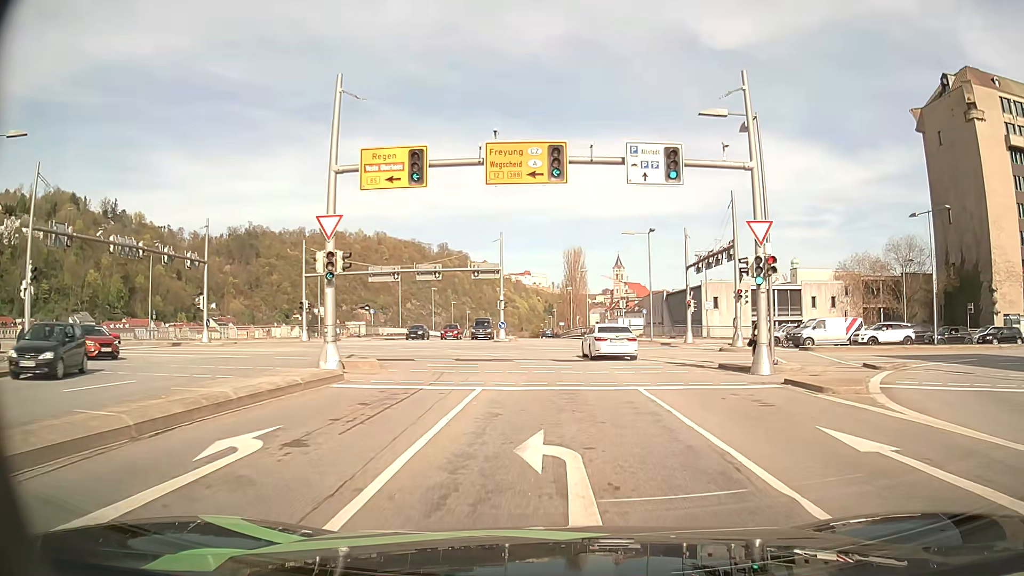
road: primary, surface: asphalt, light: Day
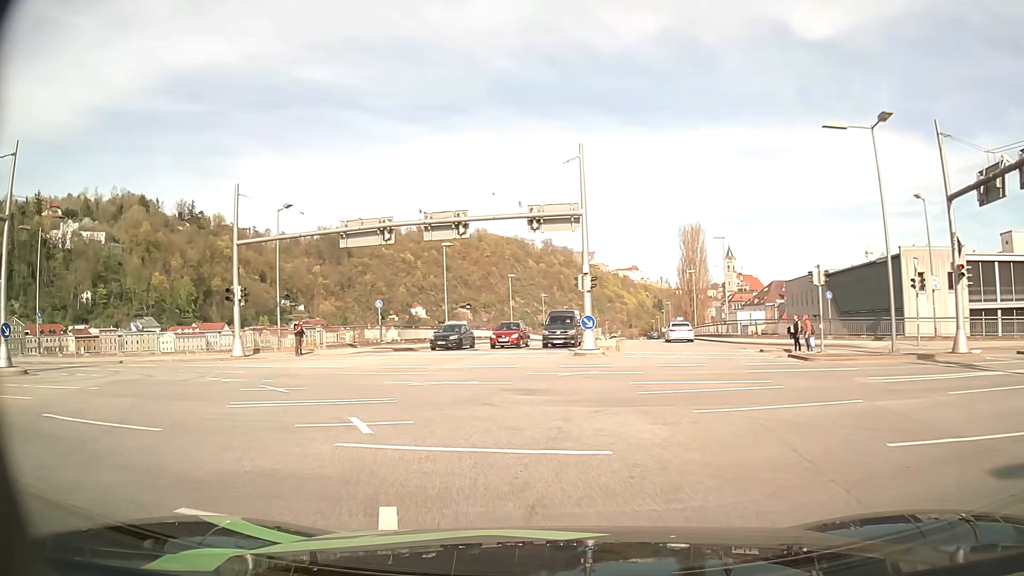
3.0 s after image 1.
(-0.7, +26.2) m; -9°
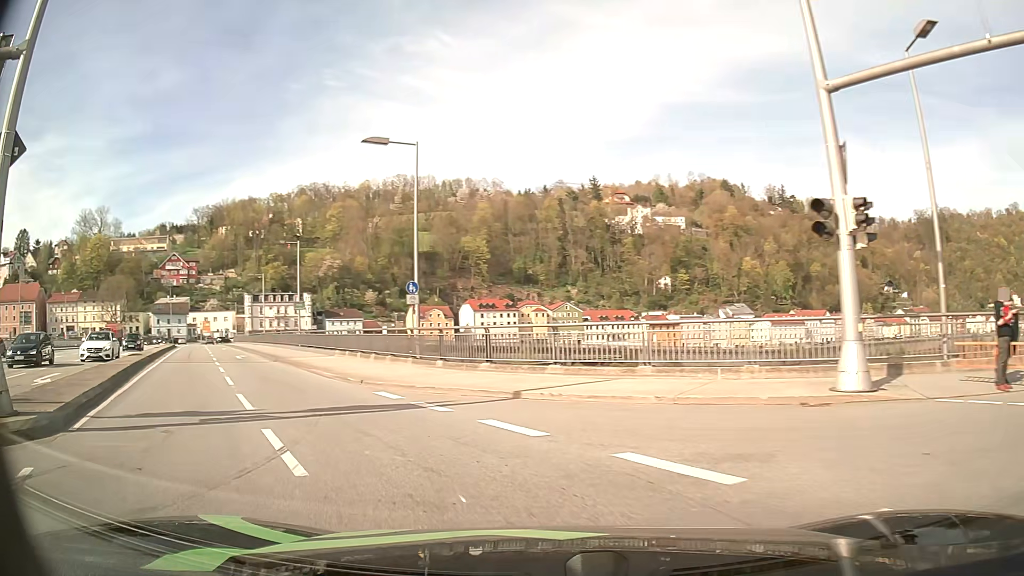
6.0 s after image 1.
(-8.2, +19.5) m; -52°
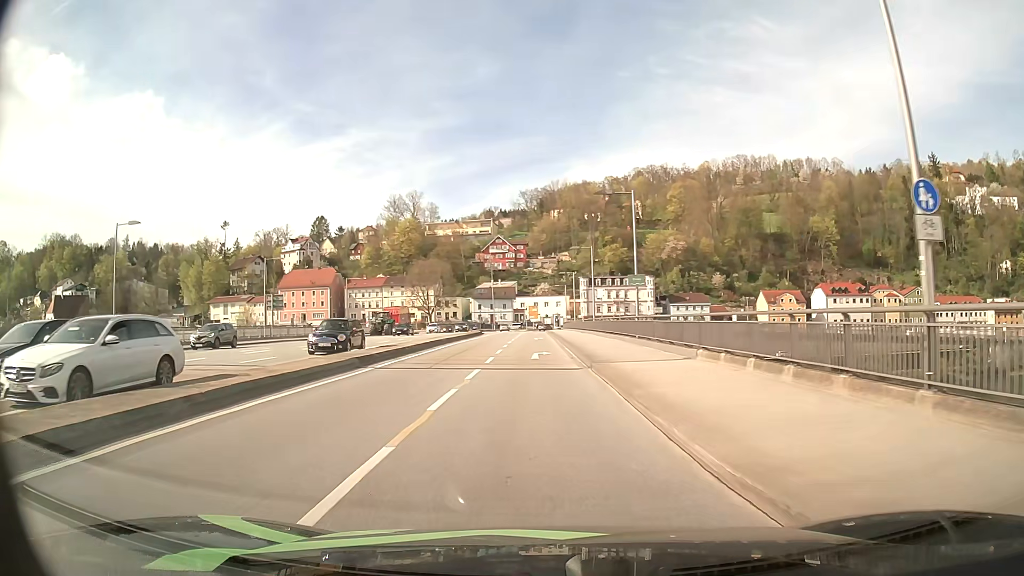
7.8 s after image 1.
(-4.0, +13.9) m; -28°
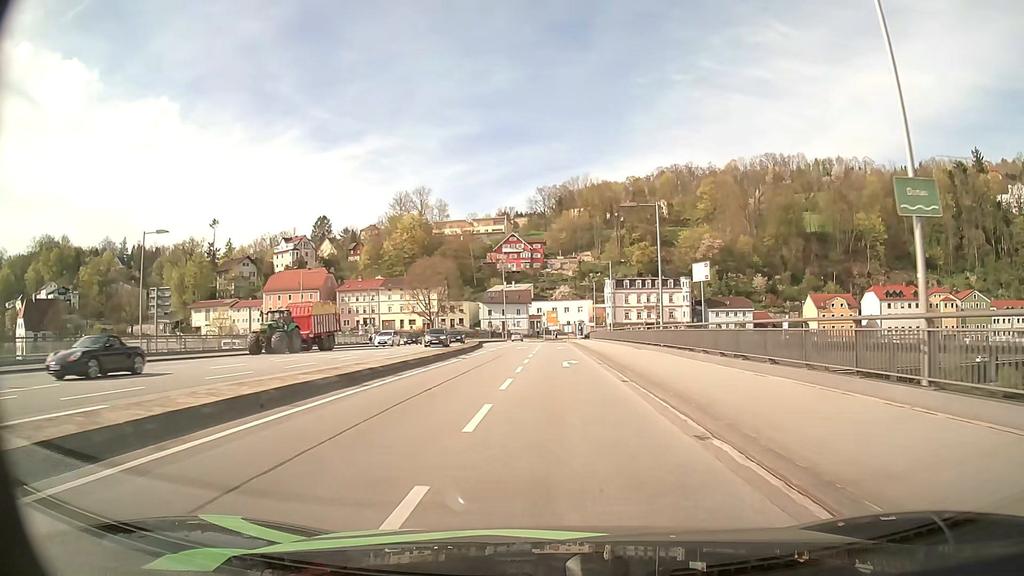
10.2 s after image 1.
(-0.8, +25.1) m; -1°
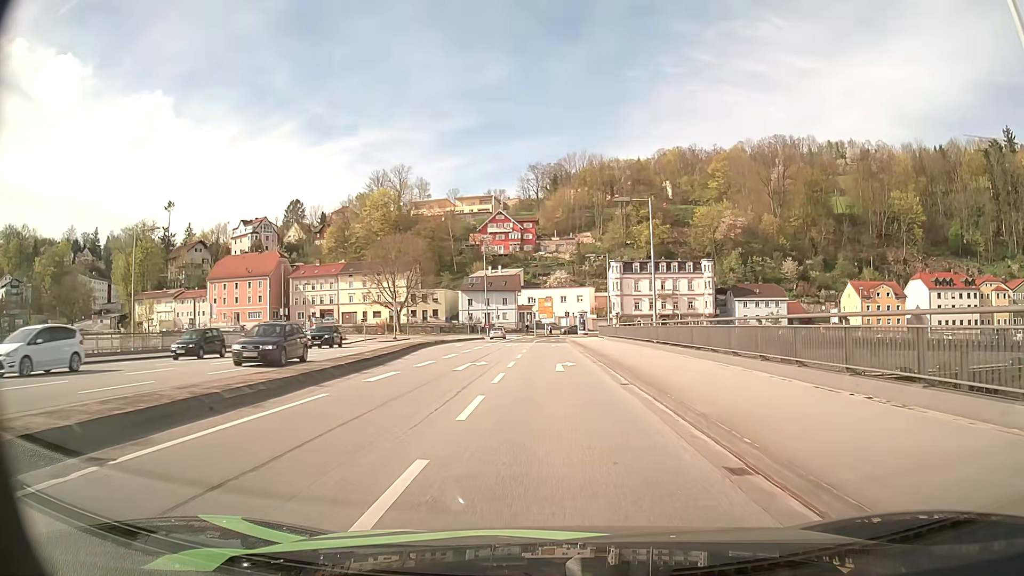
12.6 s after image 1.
(+0.3, +29.4) m; 0°
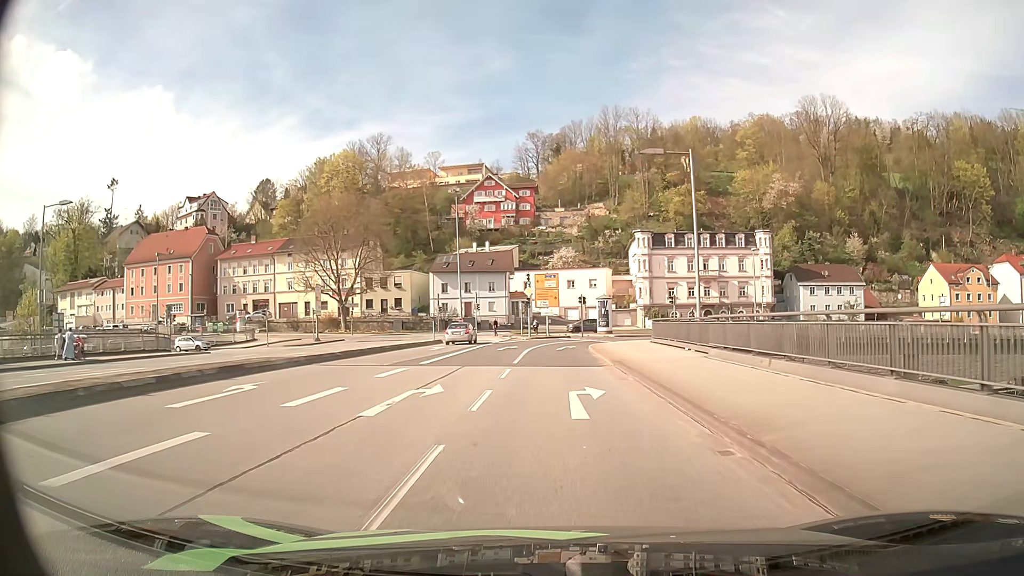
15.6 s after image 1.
(0.0, +35.2) m; 0°
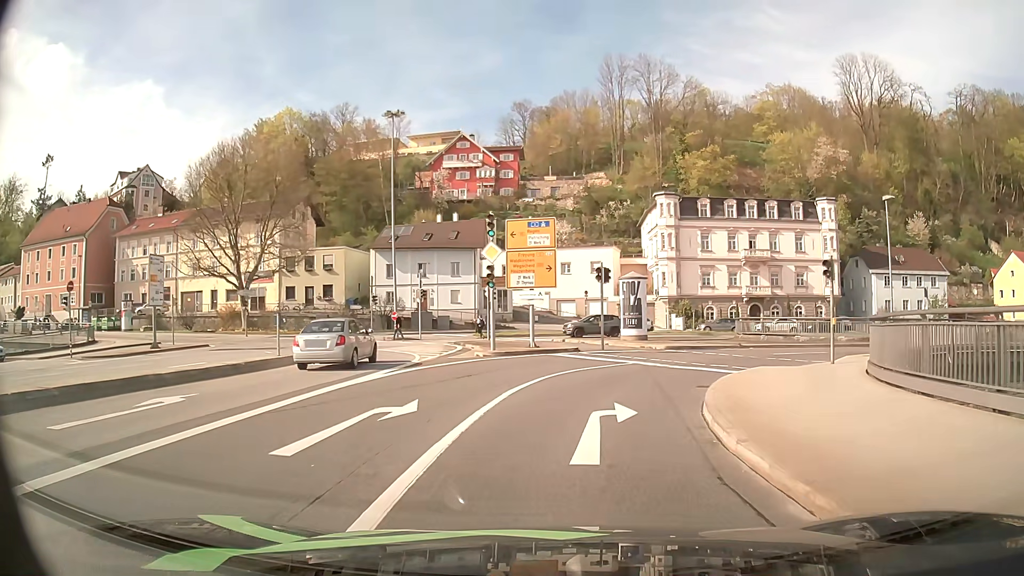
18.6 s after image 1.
(+0.1, +27.7) m; +1°
(+1, +10) (+4, +19) (+12, +26) (+21, +28) (+31, +28) (+41, +29) (+51, +29) (+61, +30) (+71, +30) (+81, +30) m
